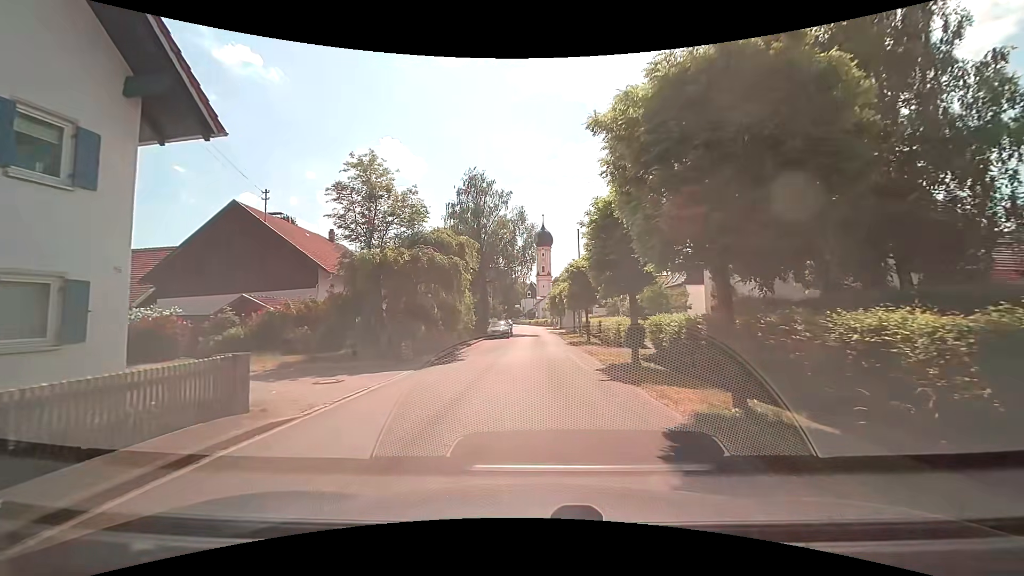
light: Day
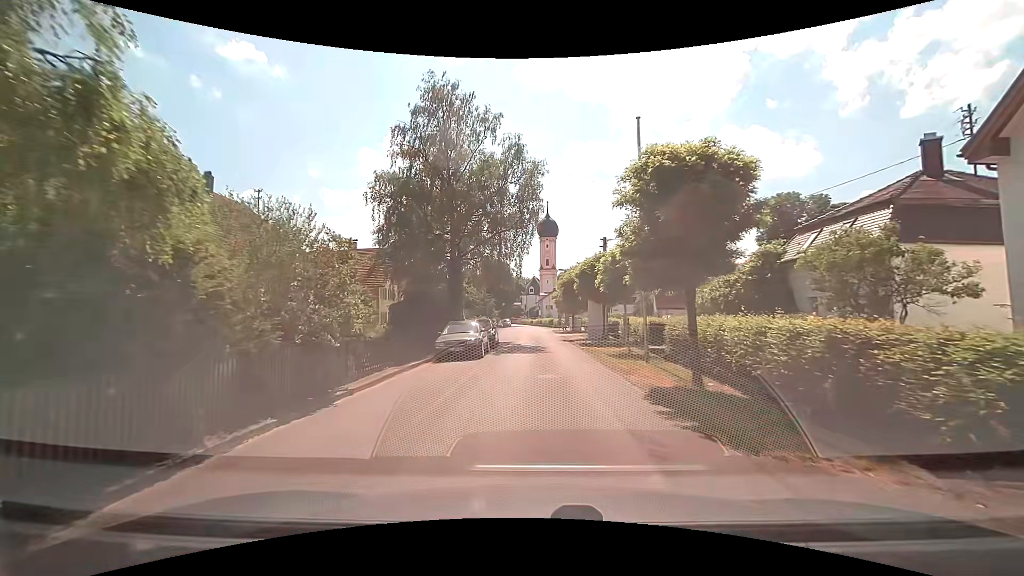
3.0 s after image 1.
(0.0, +20.8) m; 0°
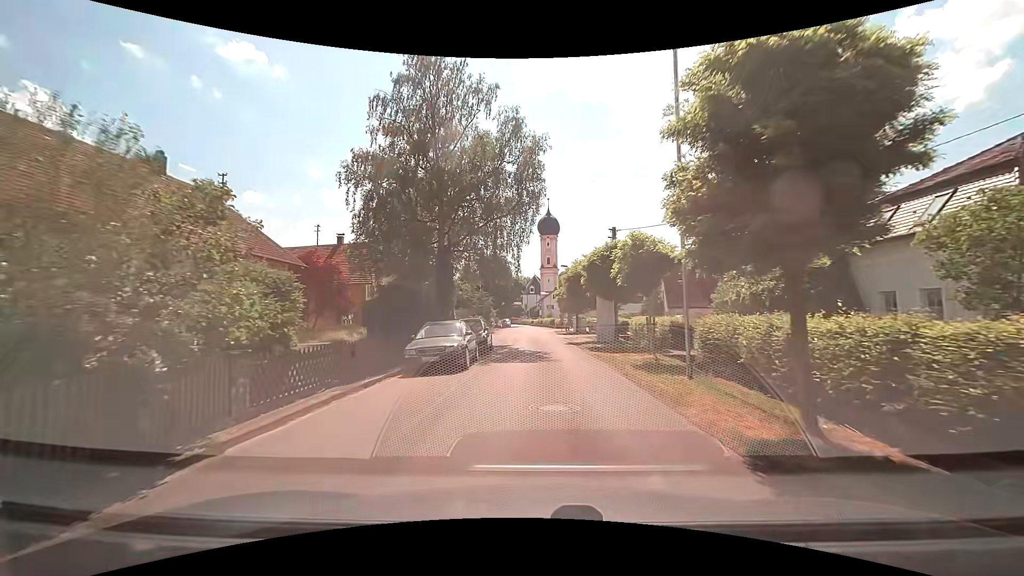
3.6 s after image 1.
(0.0, +4.3) m; 0°
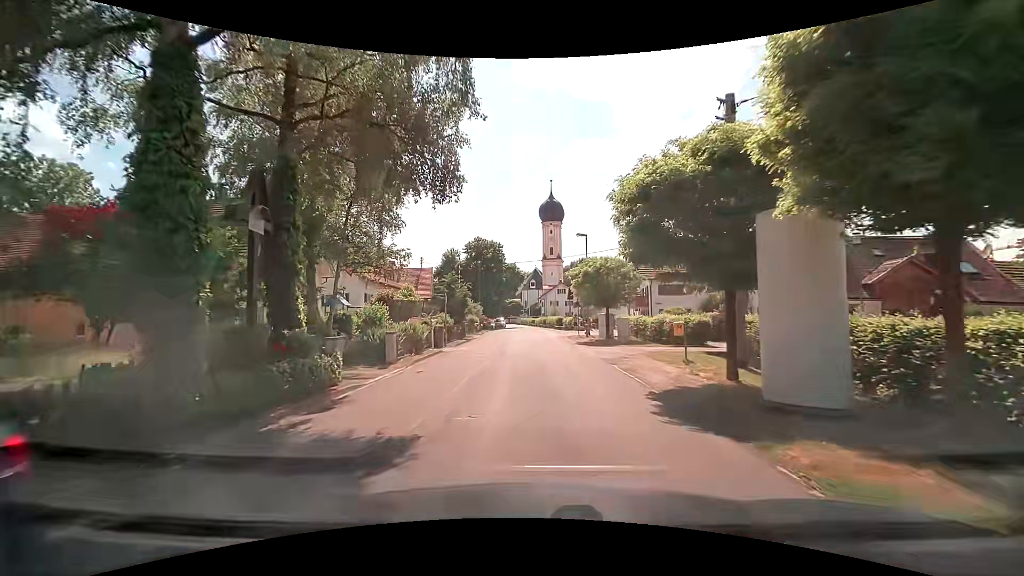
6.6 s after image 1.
(-0.2, +20.9) m; -1°
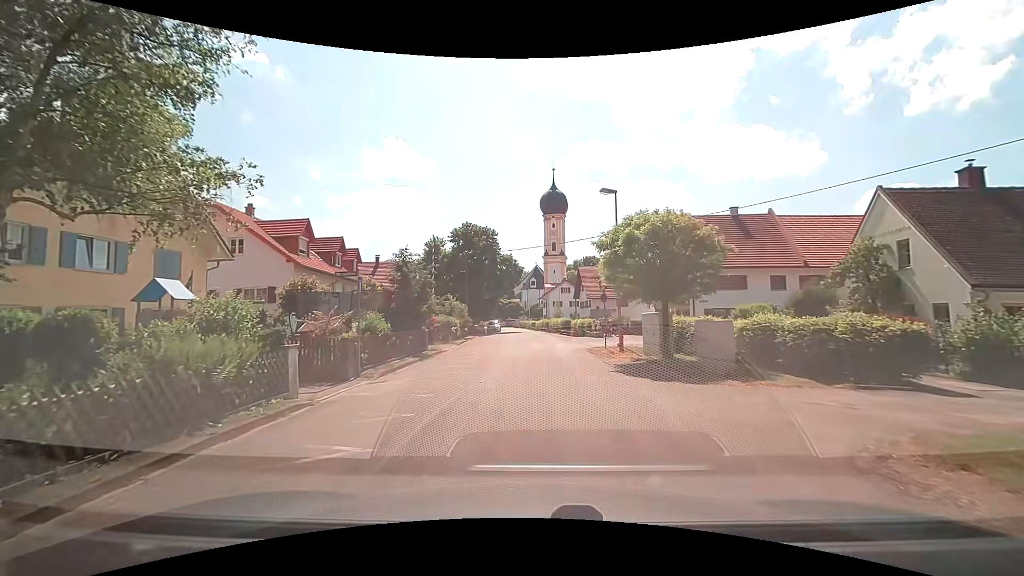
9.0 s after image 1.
(0.0, +13.3) m; 0°
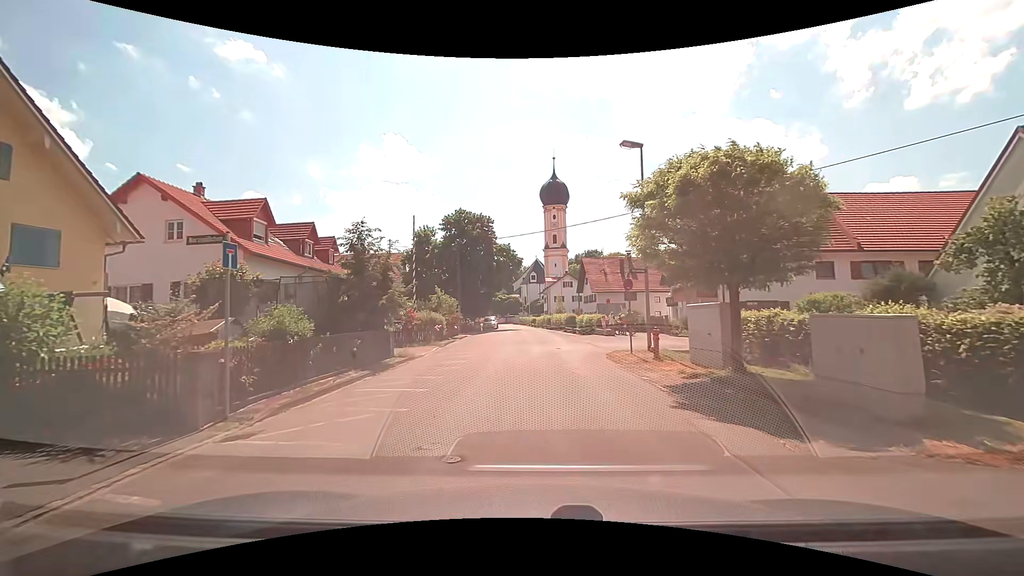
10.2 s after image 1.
(0.0, +5.9) m; -1°
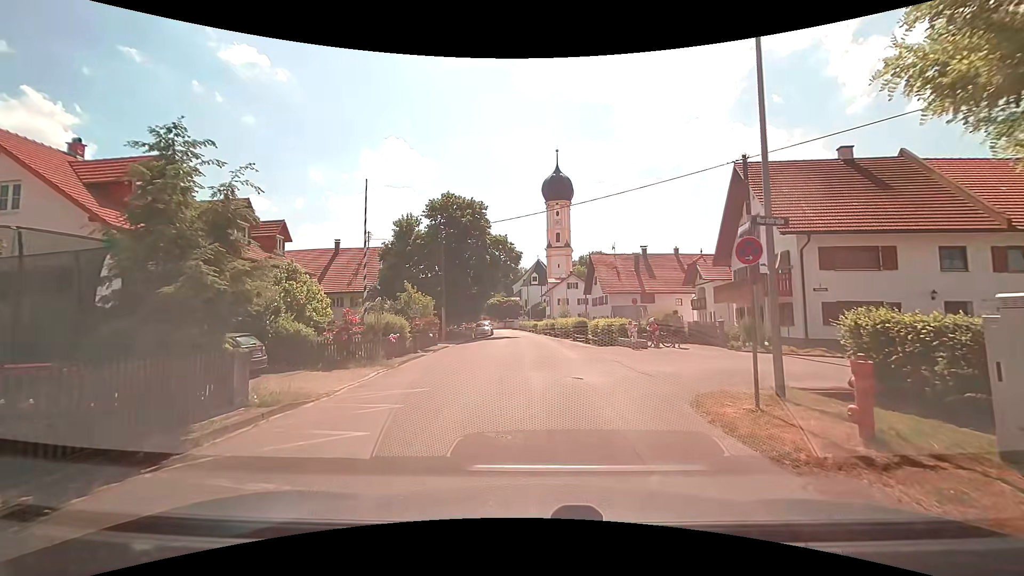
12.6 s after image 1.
(+0.1, +9.1) m; 0°
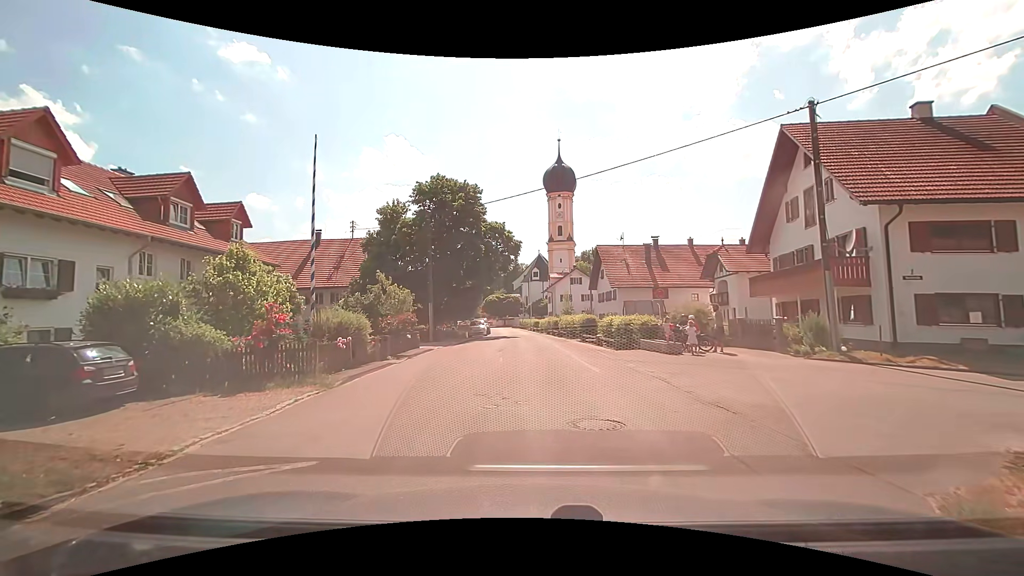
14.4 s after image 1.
(0.0, +5.3) m; -1°
